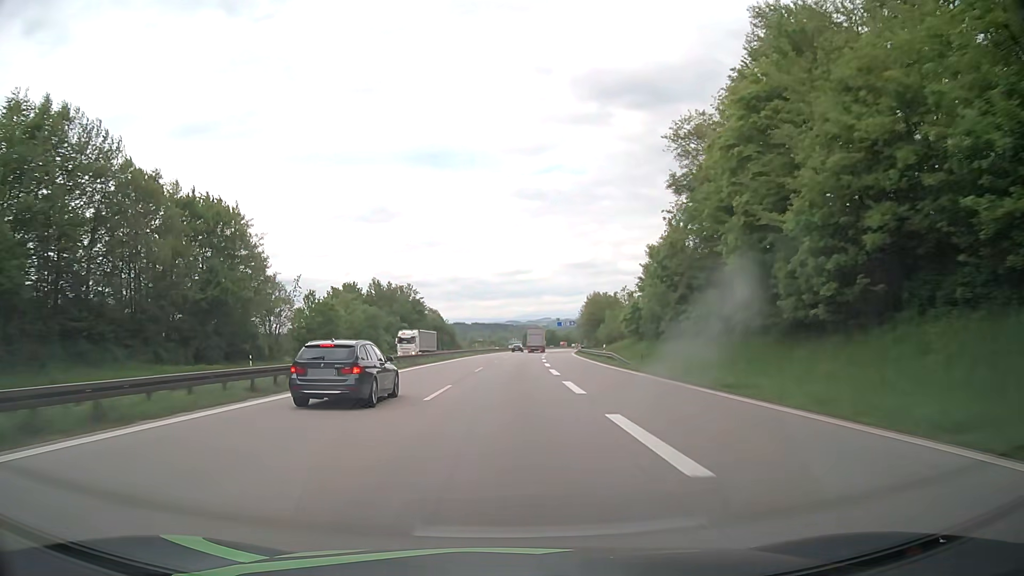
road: motorway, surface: asphalt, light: Day
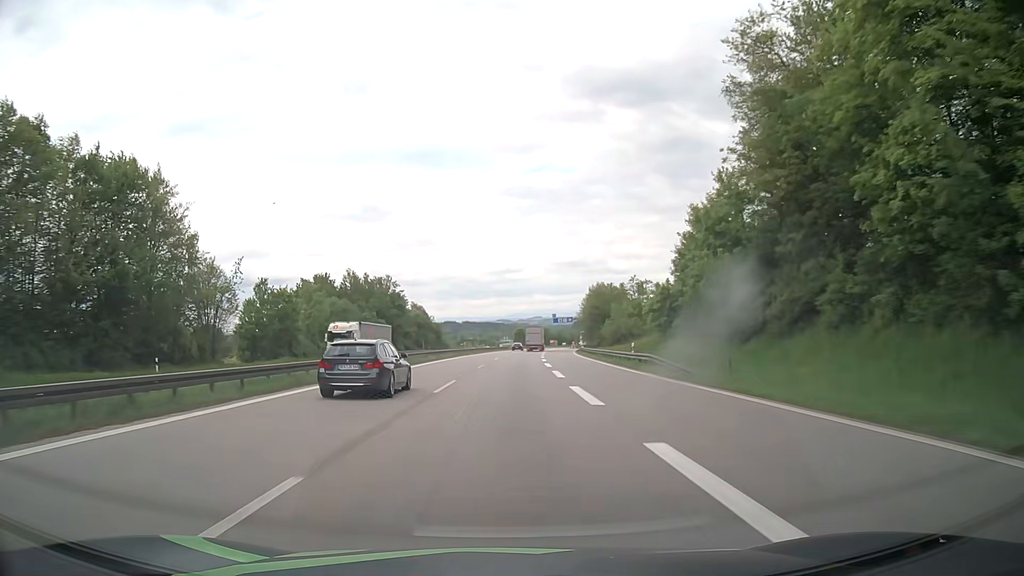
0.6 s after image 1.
(+0.1, +15.9) m; +1°
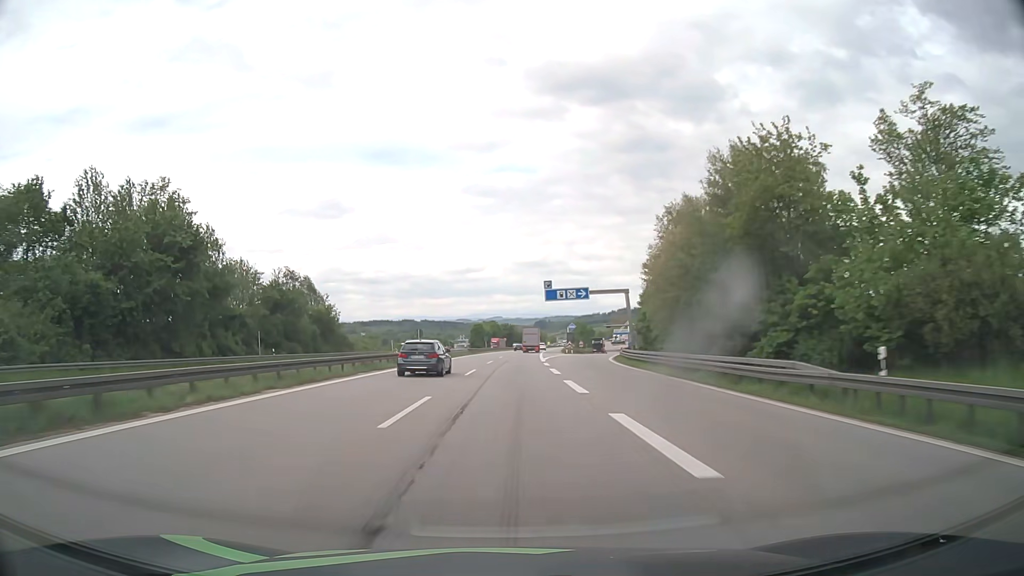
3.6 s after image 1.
(+2.0, +79.2) m; +3°
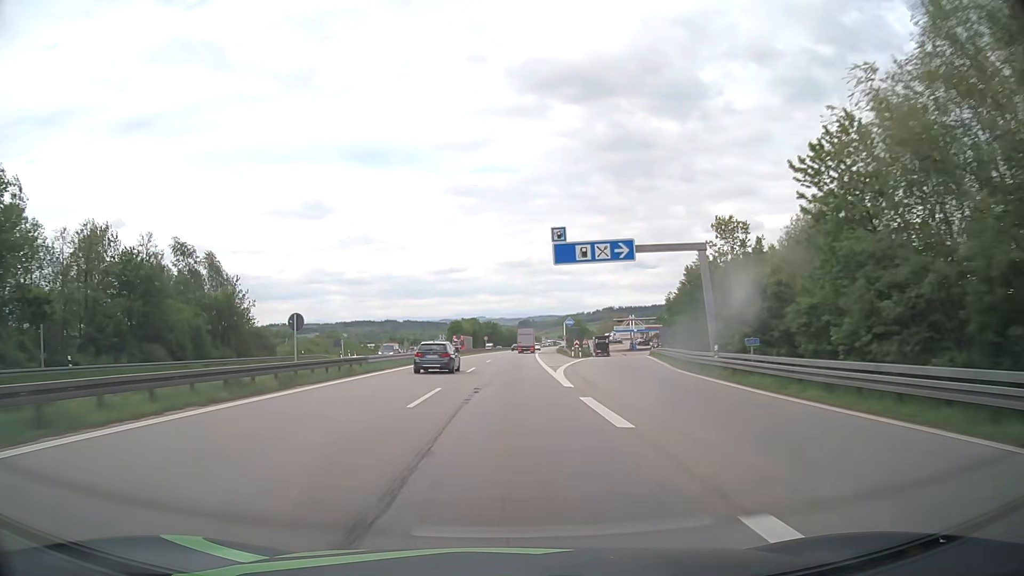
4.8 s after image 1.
(+0.4, +31.7) m; +1°
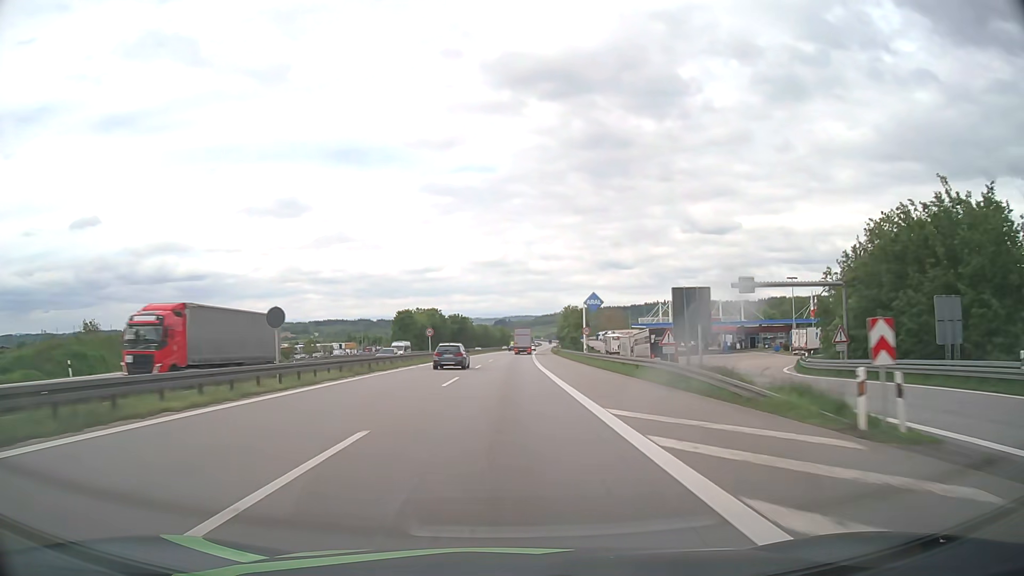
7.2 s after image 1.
(+1.2, +63.4) m; +2°
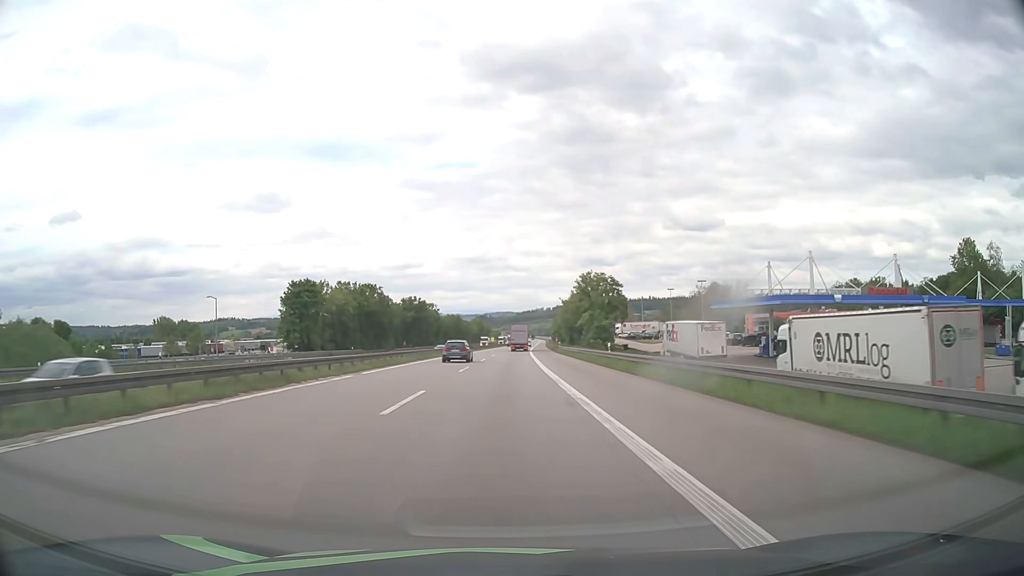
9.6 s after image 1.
(+1.0, +63.4) m; +2°
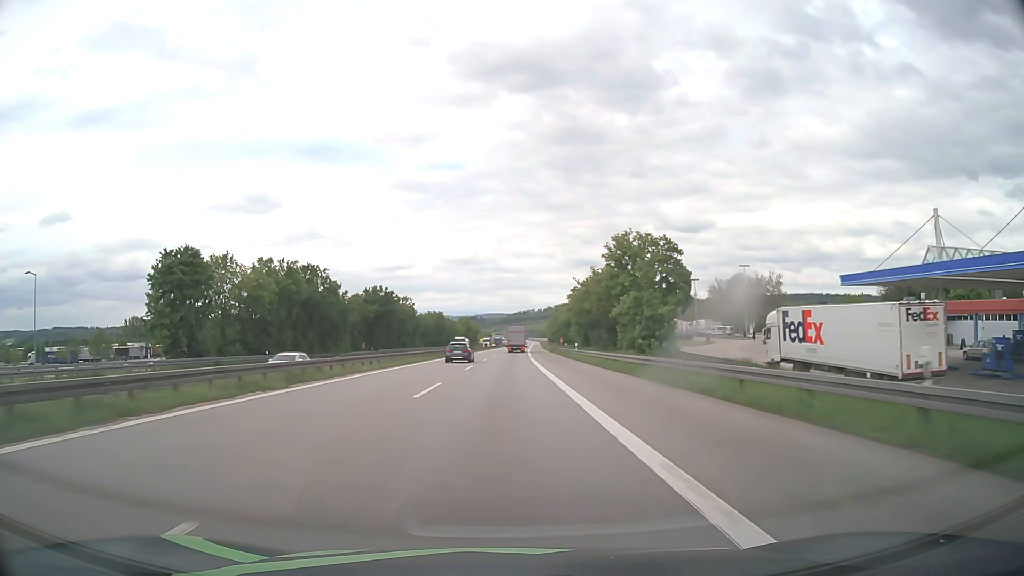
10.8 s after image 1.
(+0.2, +31.7) m; +1°
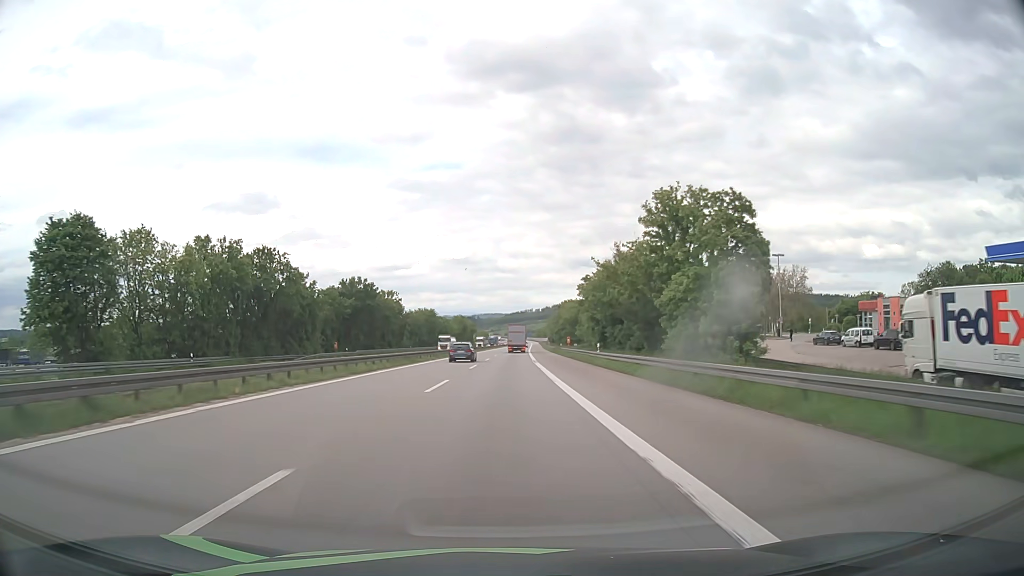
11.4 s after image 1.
(0.0, +15.8) m; 0°
(0, +10) (0, +20) (0, +30) (0, +40) (0, +50) (0, +60) (+1, +70) (+1, +80) (+1, +90) (+1, +100) m
